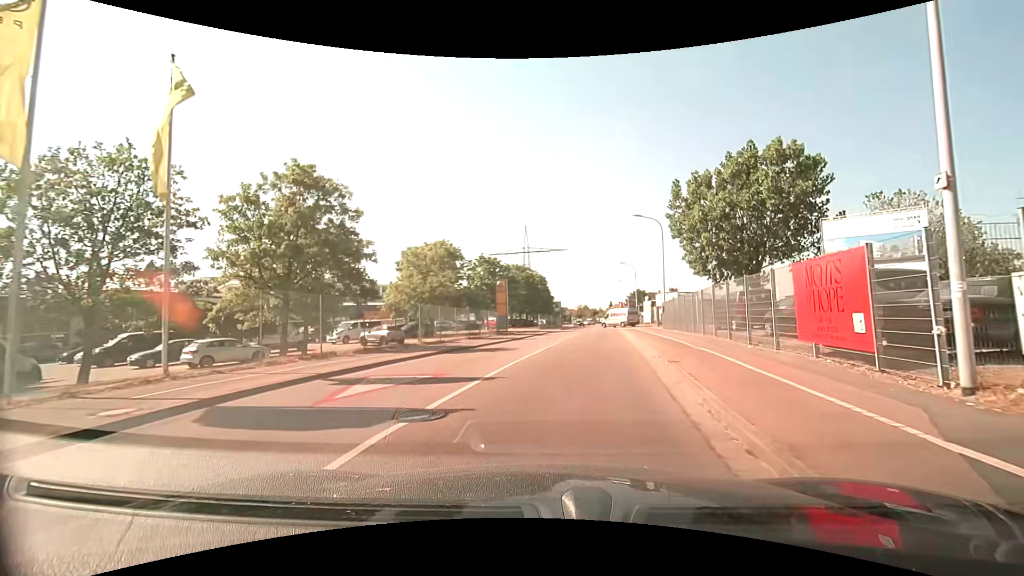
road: tertiary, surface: asphalt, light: Day
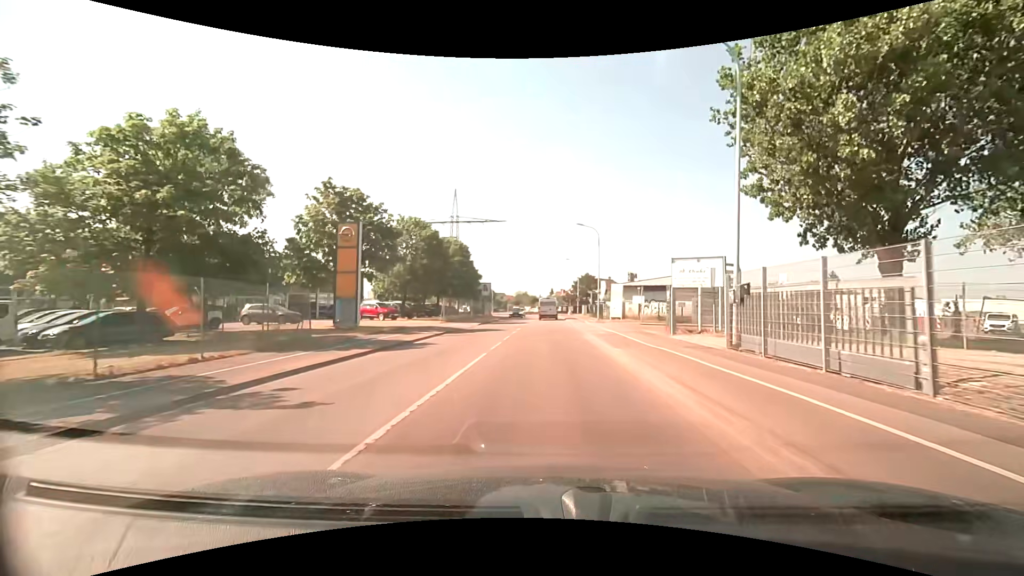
(+2.1, +27.6) m; +6°
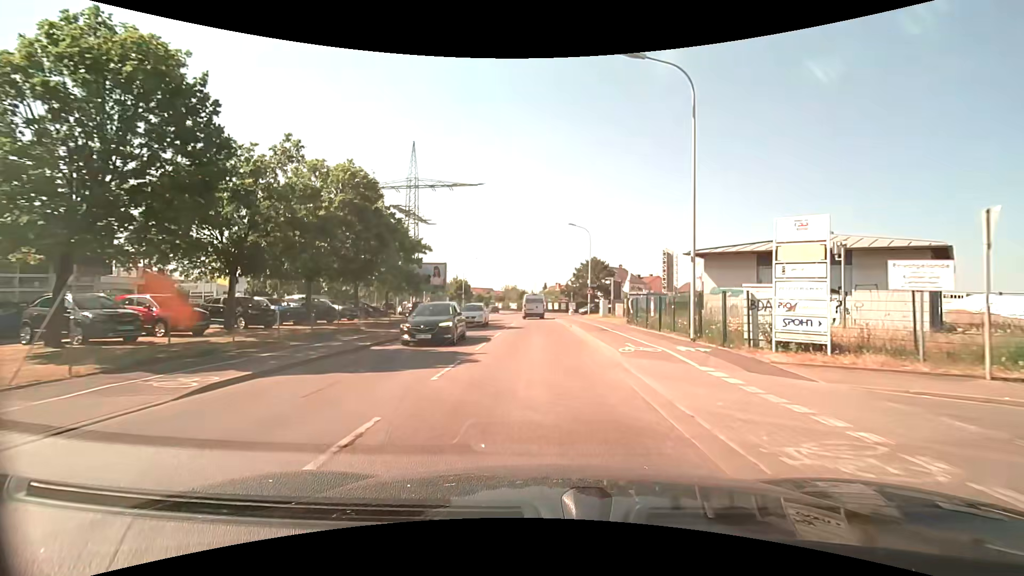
(+0.5, +32.4) m; +1°
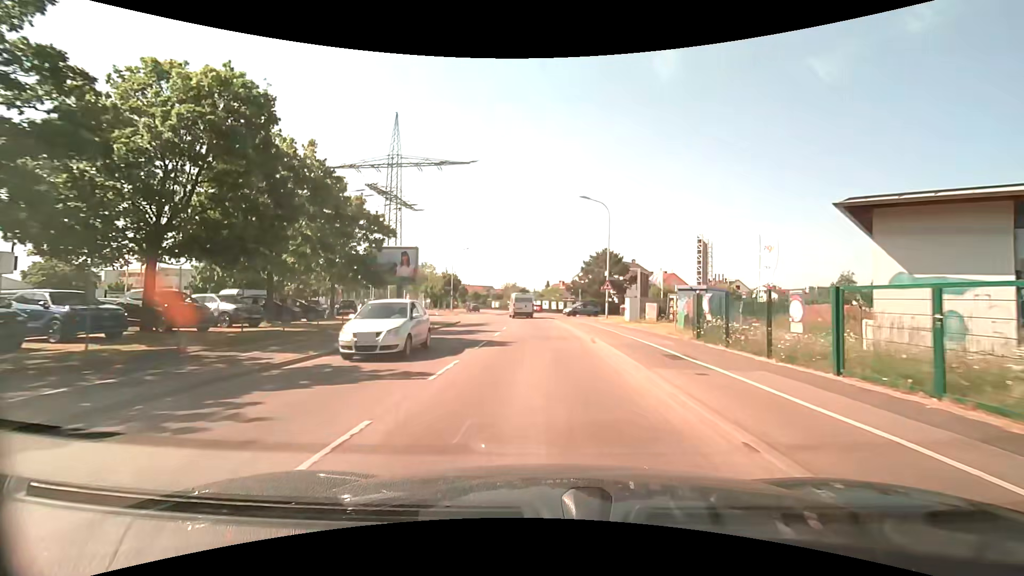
(0.0, +12.2) m; -1°
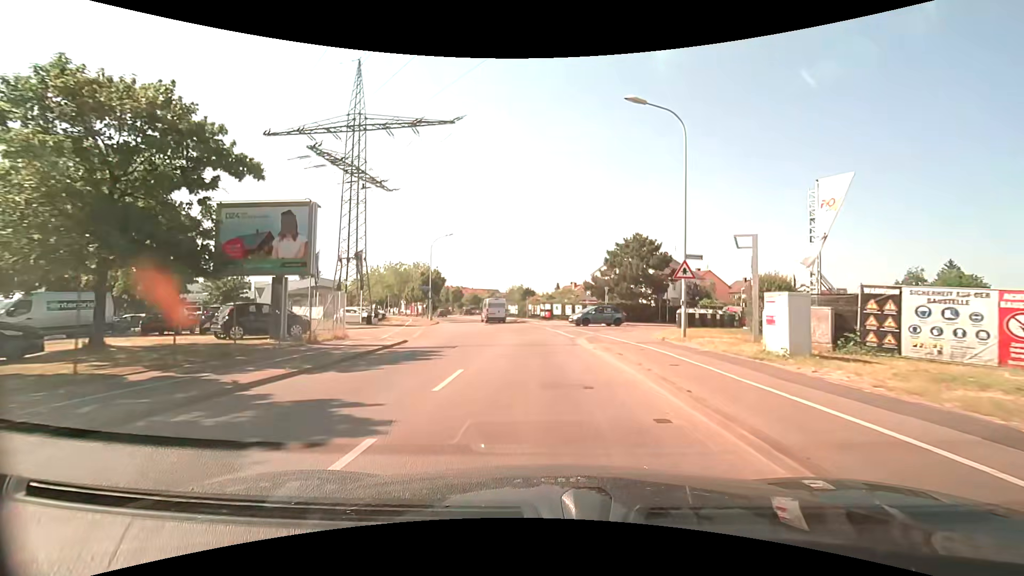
(-0.1, +18.6) m; 0°
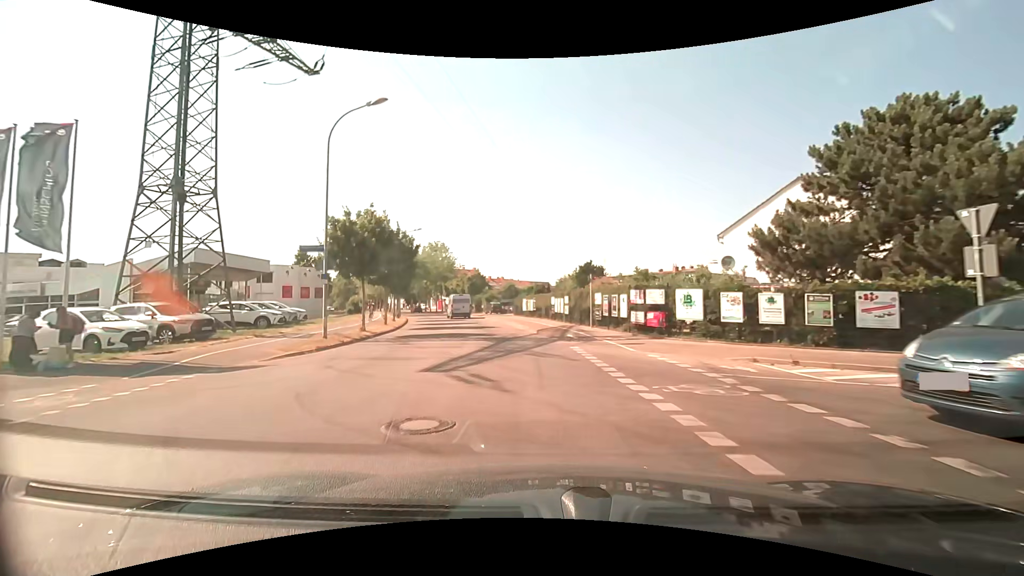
(-1.7, +33.9) m; -6°
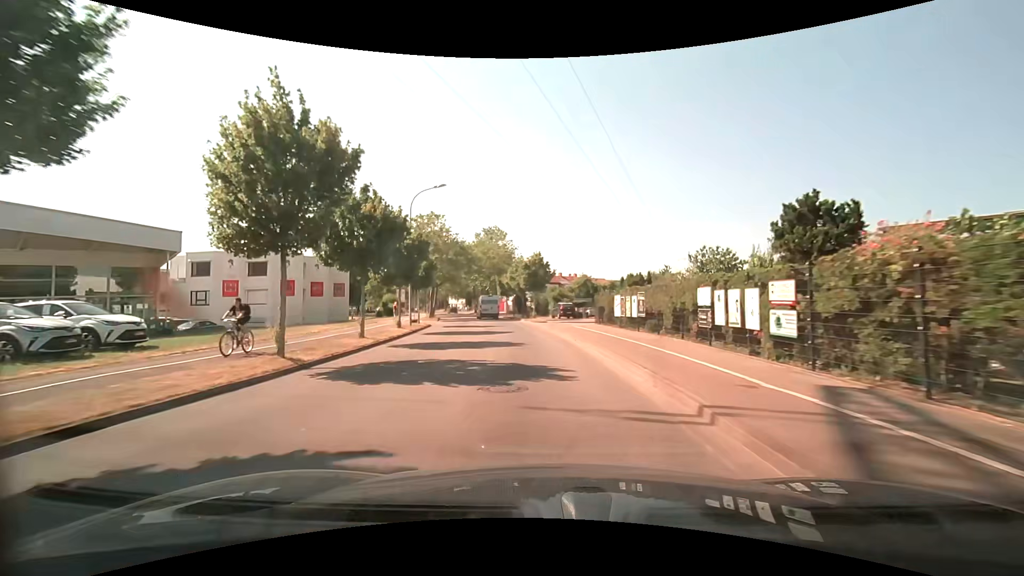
(-1.7, +20.1) m; -8°
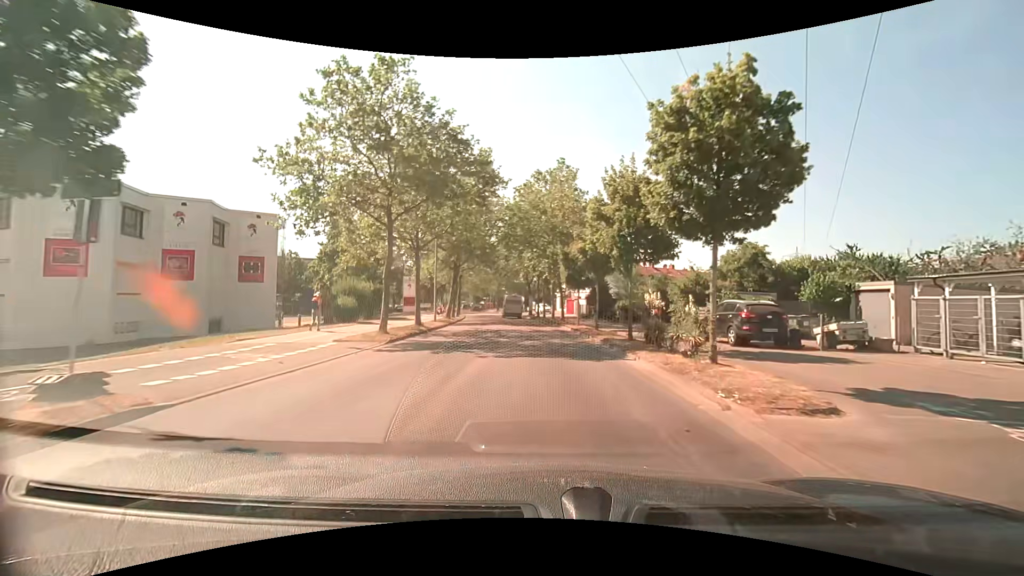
(-2.6, +32.0) m; -8°
(0, +10) (0, +20) (-1, +30) (-2, +40) (-3, +50) (-4, +60) (-6, +70) (-8, +79) (-10, +89) (-12, +99) m
